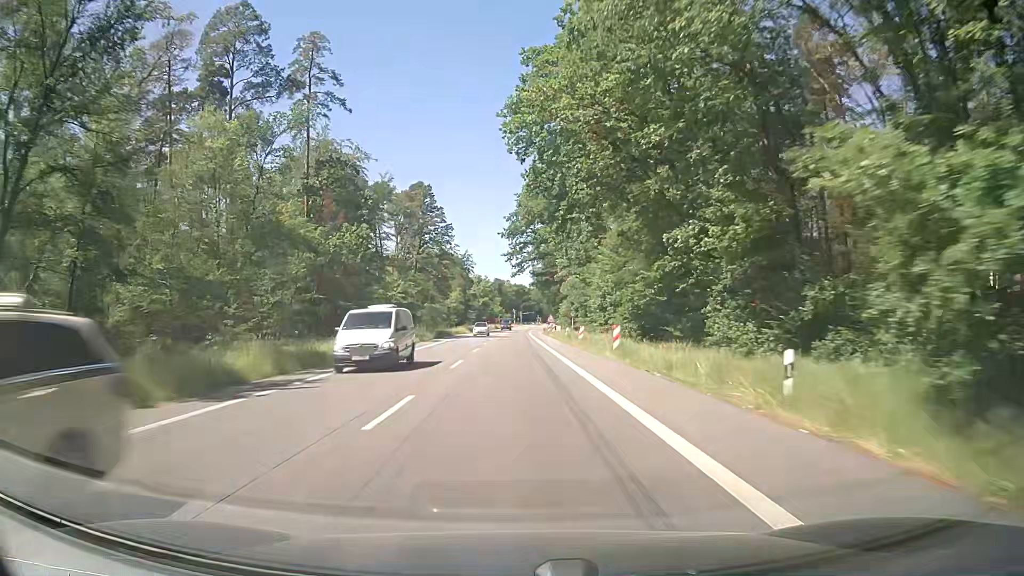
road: secondary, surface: asphalt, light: Day
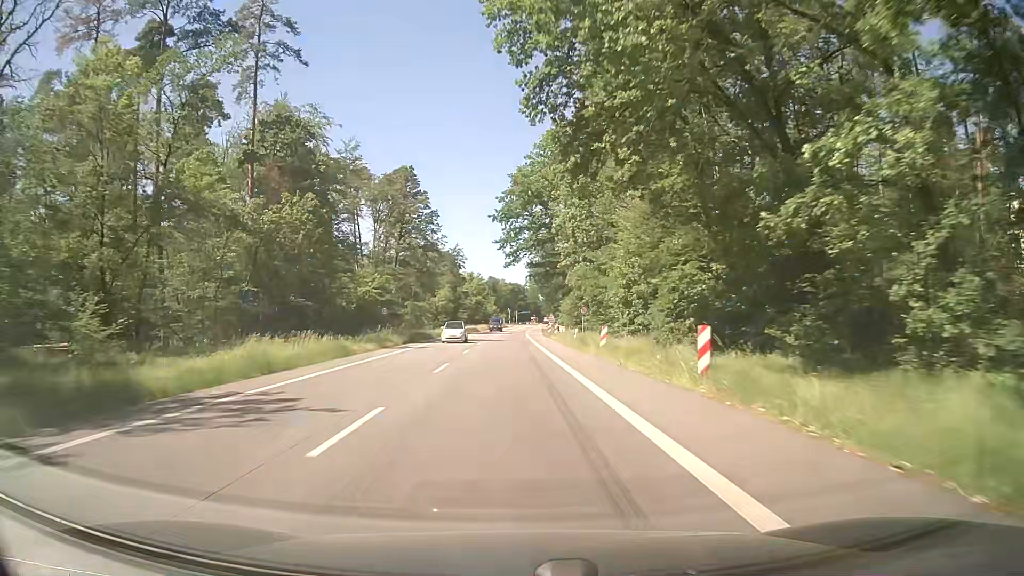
(0.0, +13.5) m; 0°
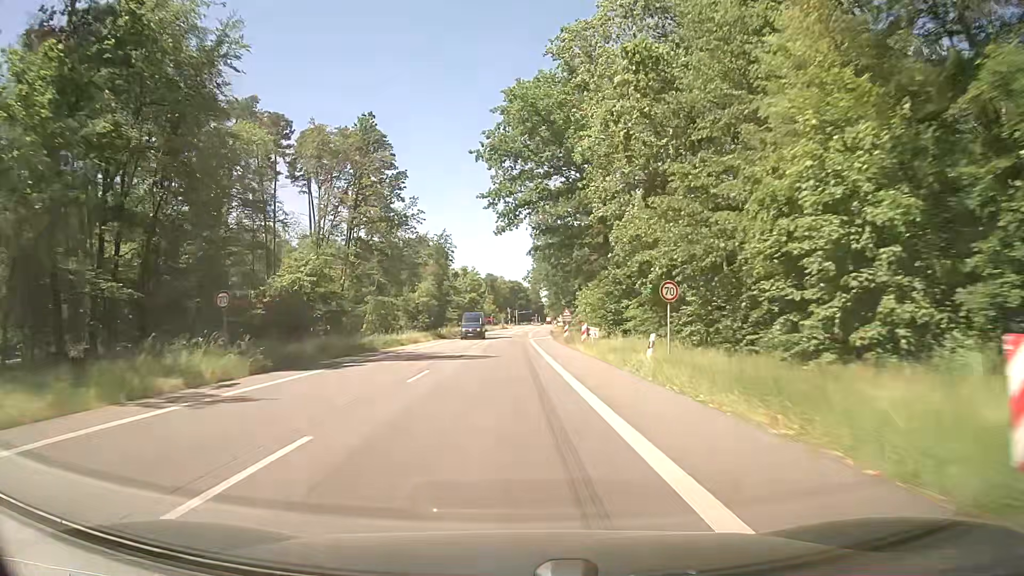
(-0.1, +26.3) m; 0°
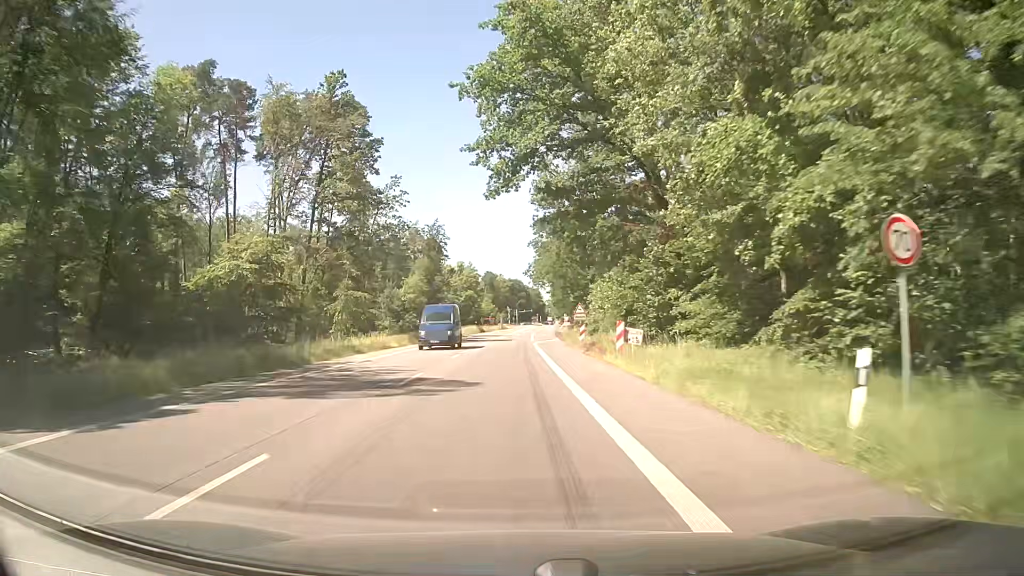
(+0.1, +12.8) m; 0°
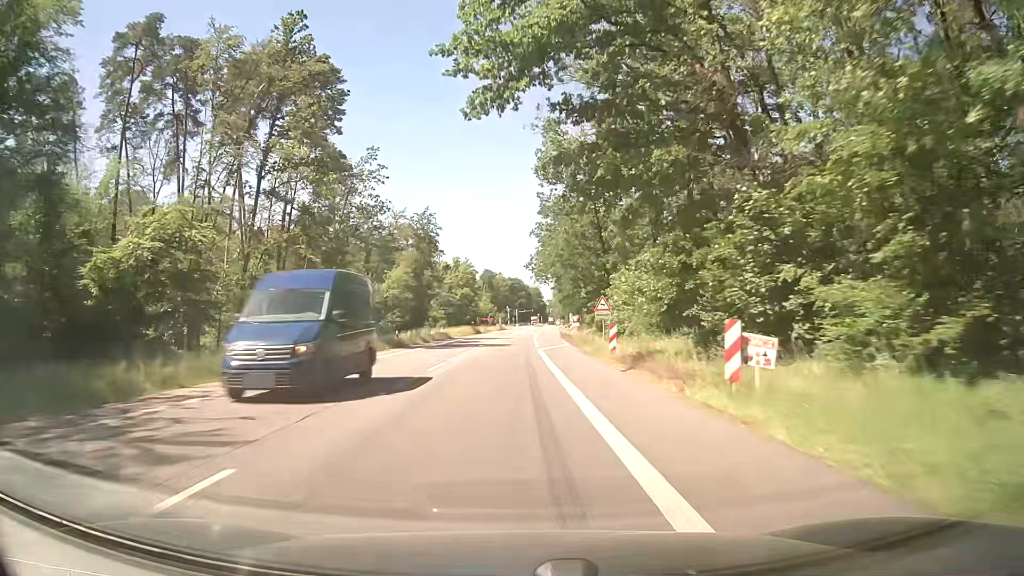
(0.0, +12.5) m; 0°
